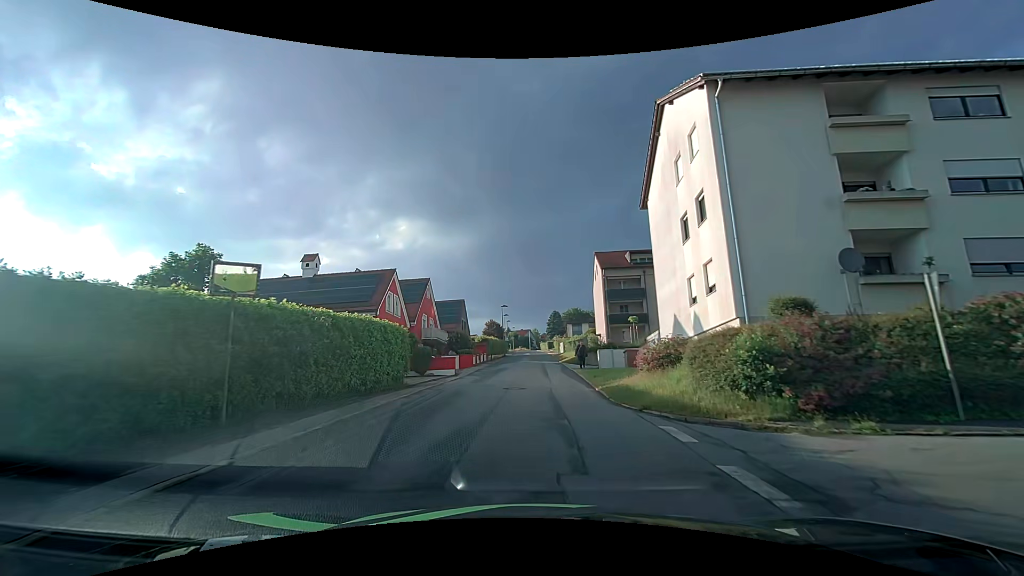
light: Day
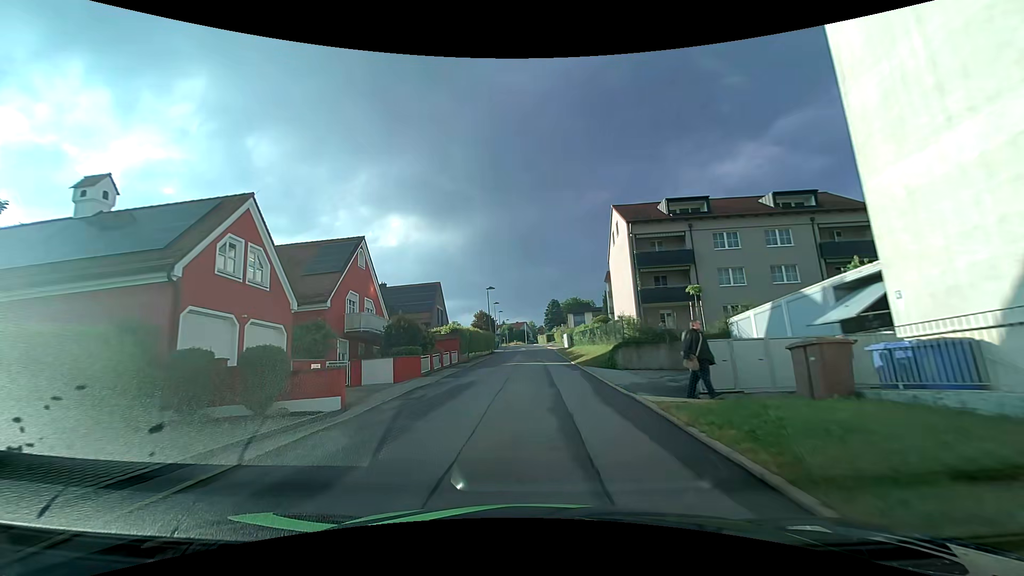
(0.0, +18.2) m; -1°
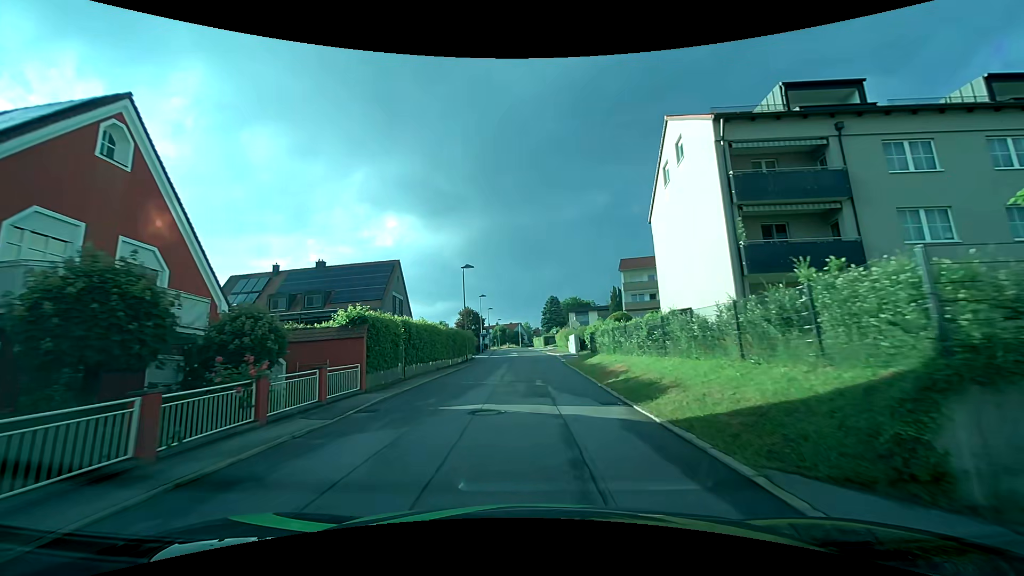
(+0.4, +18.6) m; +2°
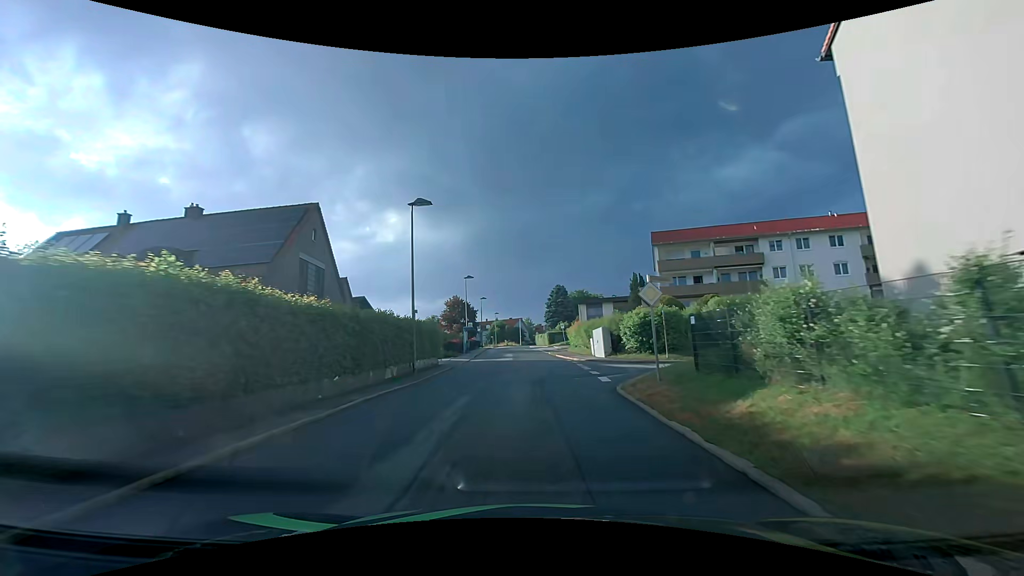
(-0.1, +18.5) m; 0°
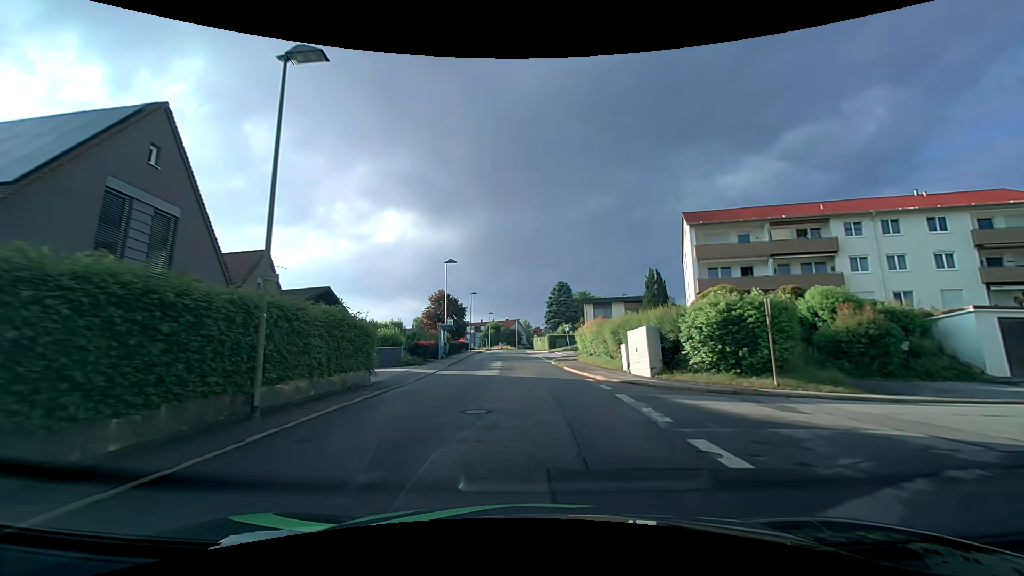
(0.0, +12.2) m; 0°
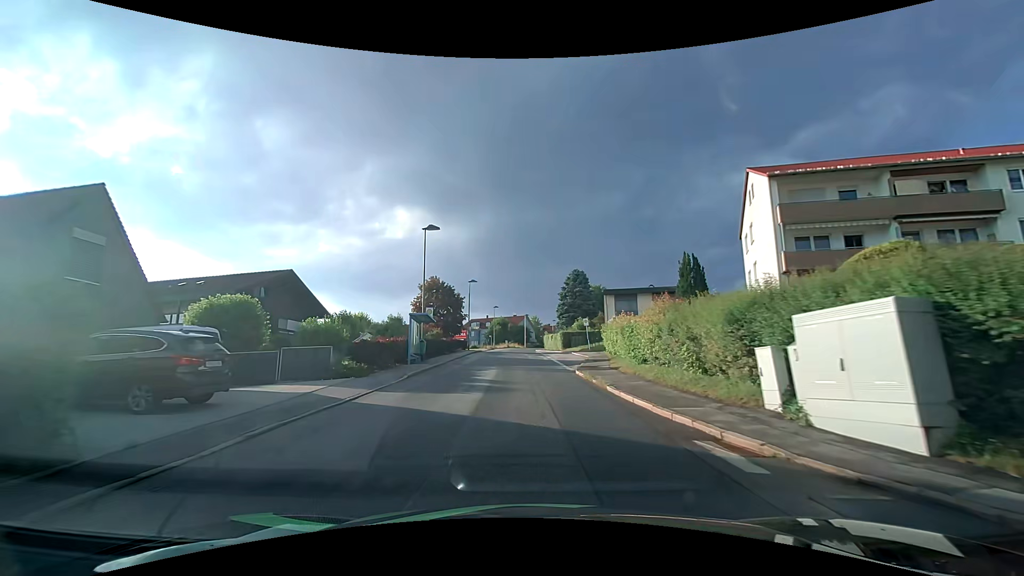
(-0.1, +12.1) m; -1°
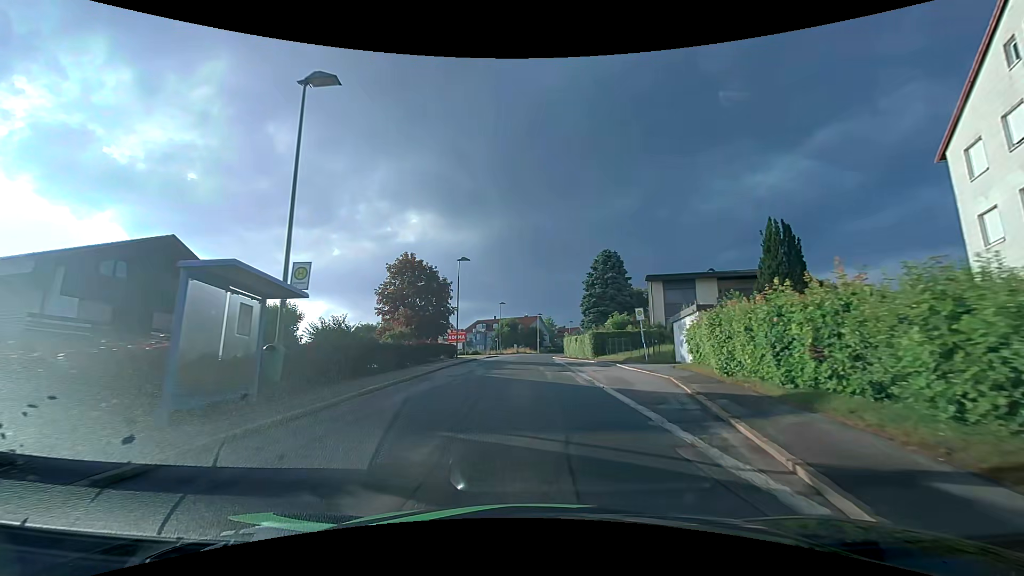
(-0.3, +18.5) m; -1°
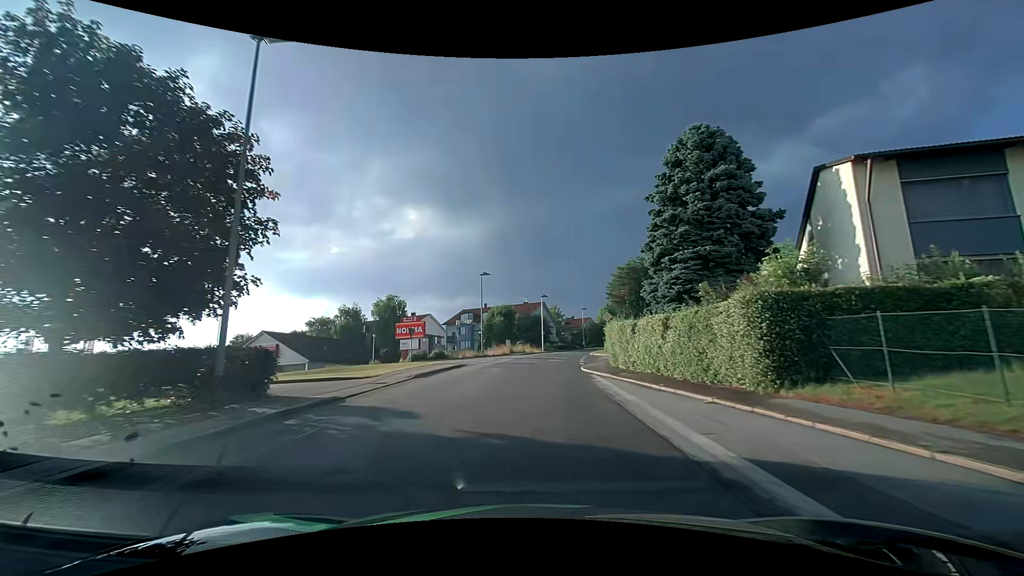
(0.0, +31.0) m; 0°
(0, +10) (0, +20) (+1, +30) (+2, +40) (+3, +50) (+5, +60) (+7, +69) (+9, +79) (+12, +89) (+15, +98) m
